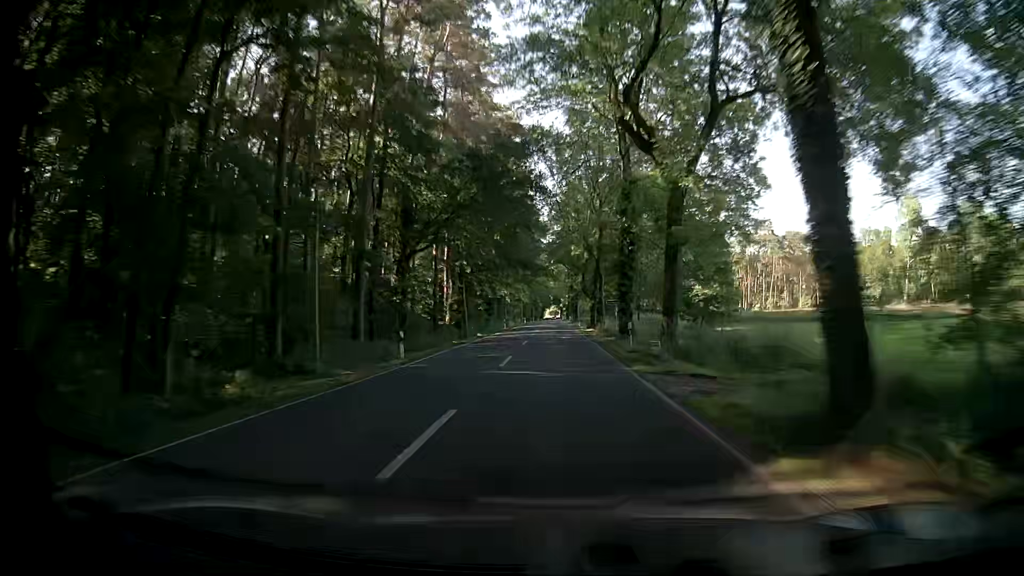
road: secondary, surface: asphalt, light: Day
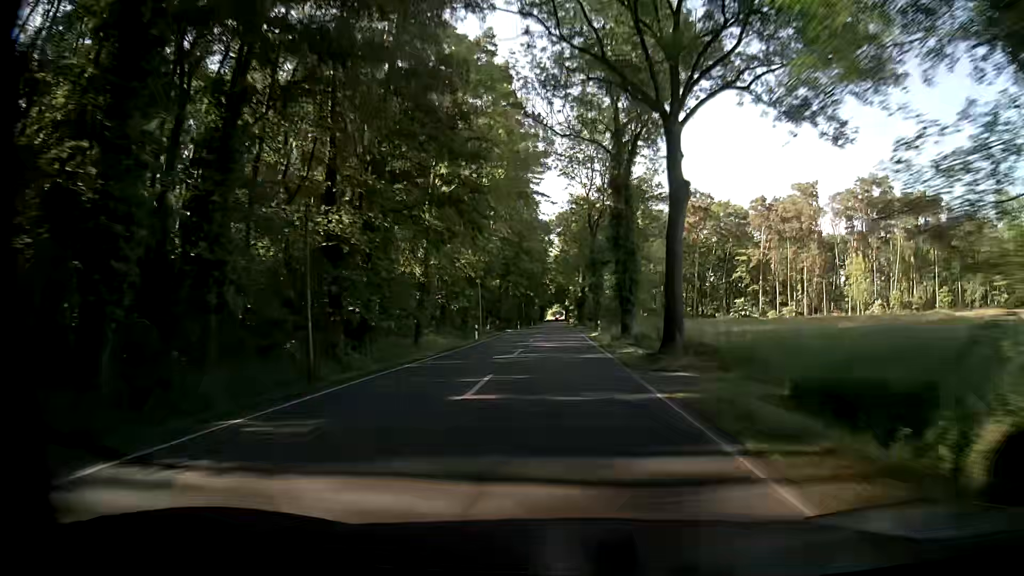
(-1.2, +79.3) m; -1°
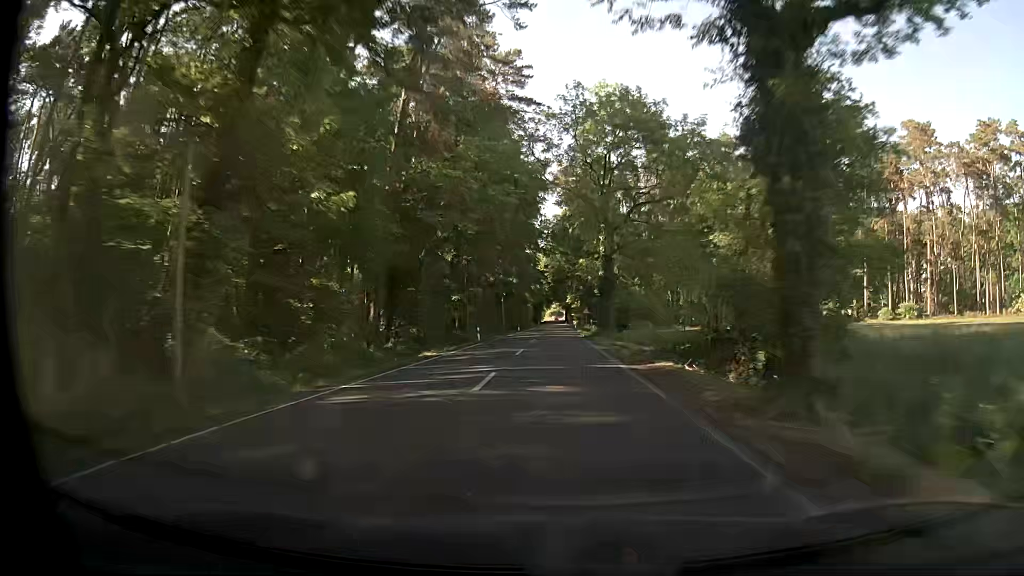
(+0.1, +47.6) m; 0°
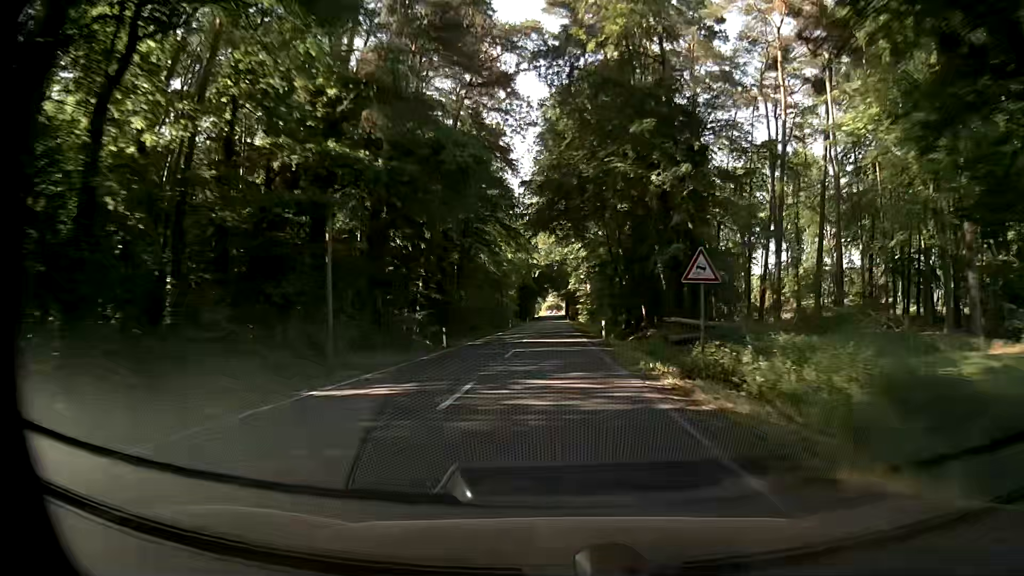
(+0.6, +63.4) m; +1°
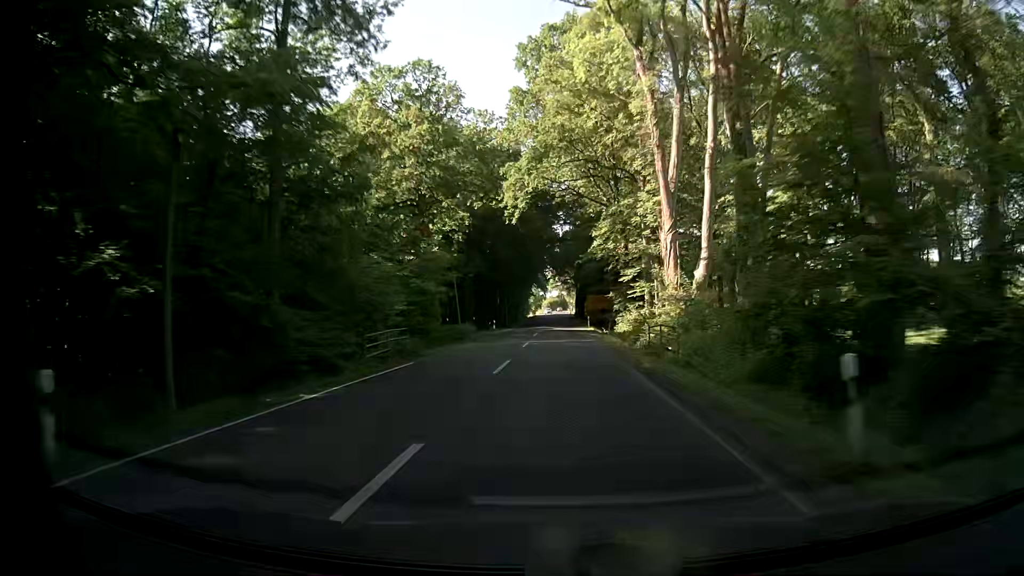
(-0.7, +79.3) m; 0°
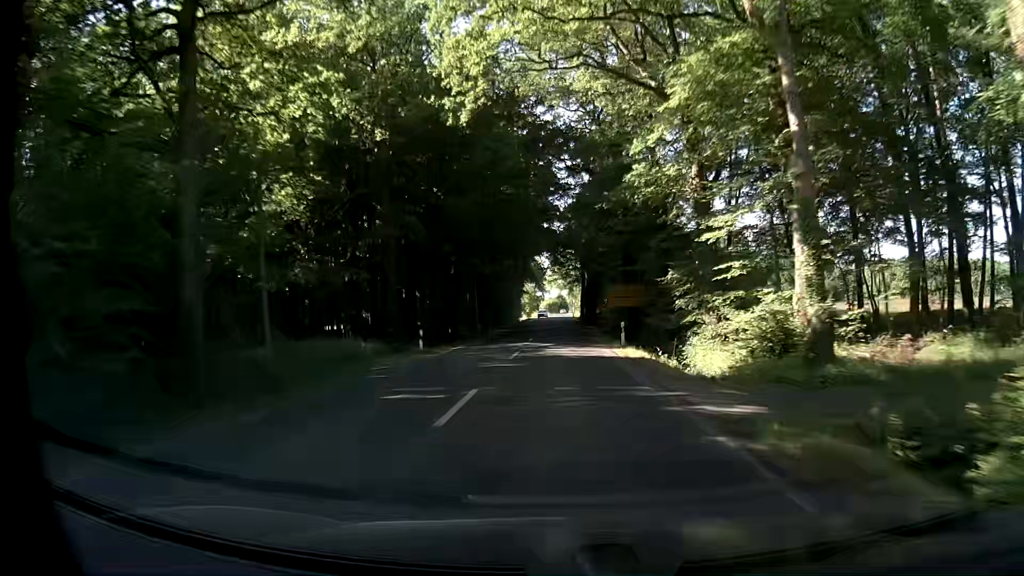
(-0.1, +31.7) m; 0°
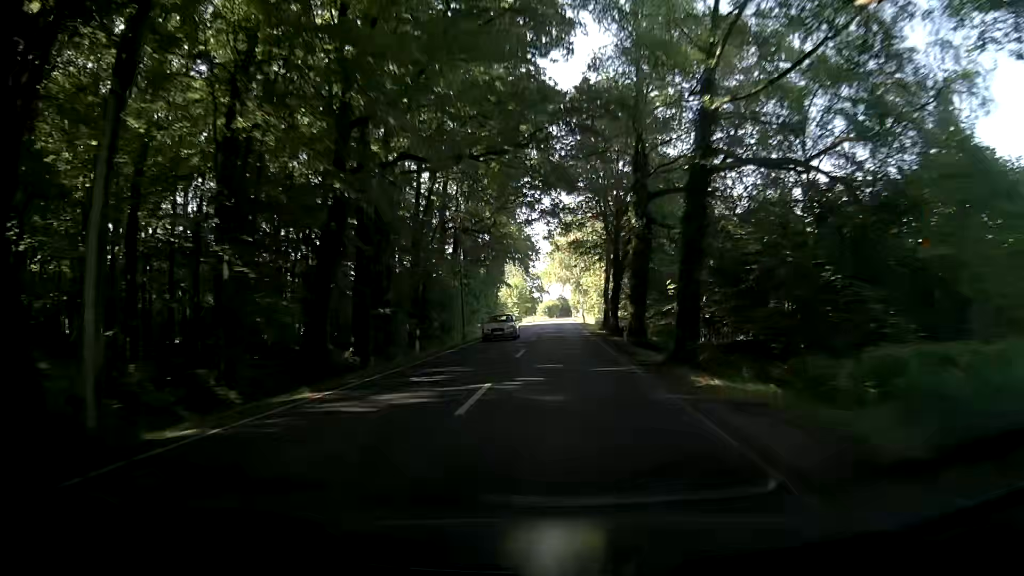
(+0.1, +47.4) m; +1°
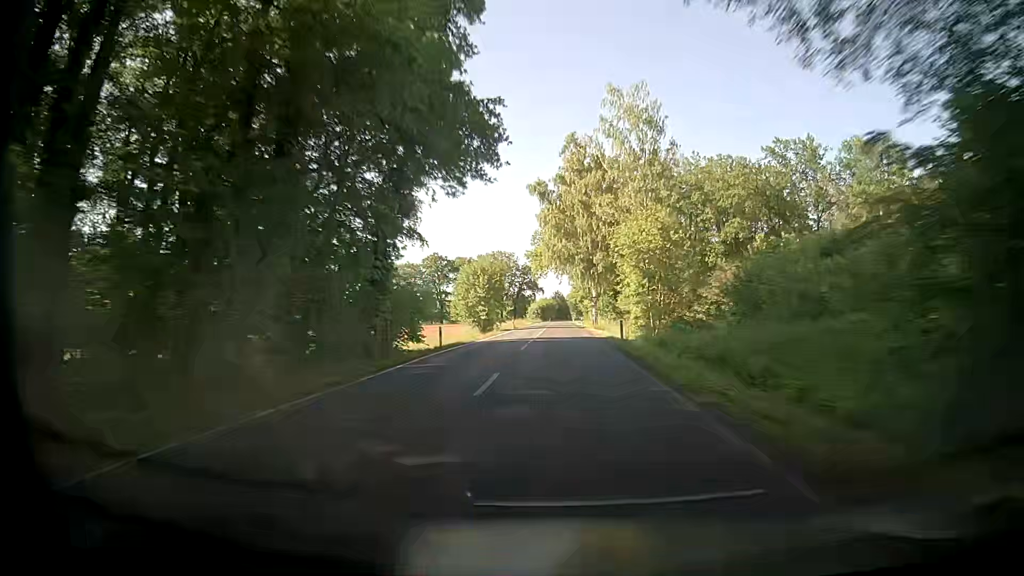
(-0.4, +46.6) m; 0°
(0, +10) (0, +20) (0, +30) (0, +40) (0, +50) (0, +60) (0, +70) (0, +80) (0, +90) (0, +100) m
